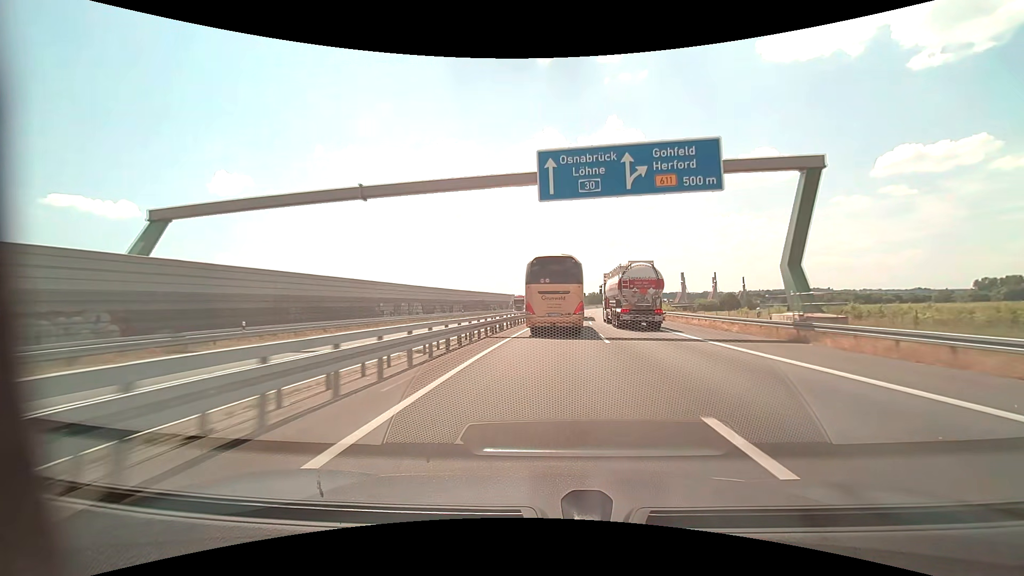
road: motorway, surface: asphalt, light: Day
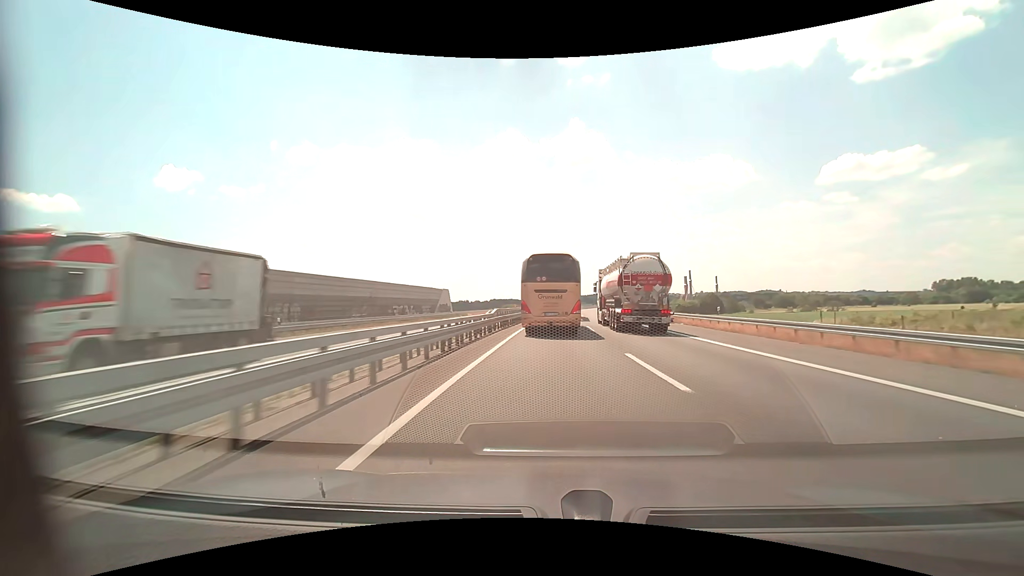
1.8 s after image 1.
(+1.7, +46.7) m; +4°
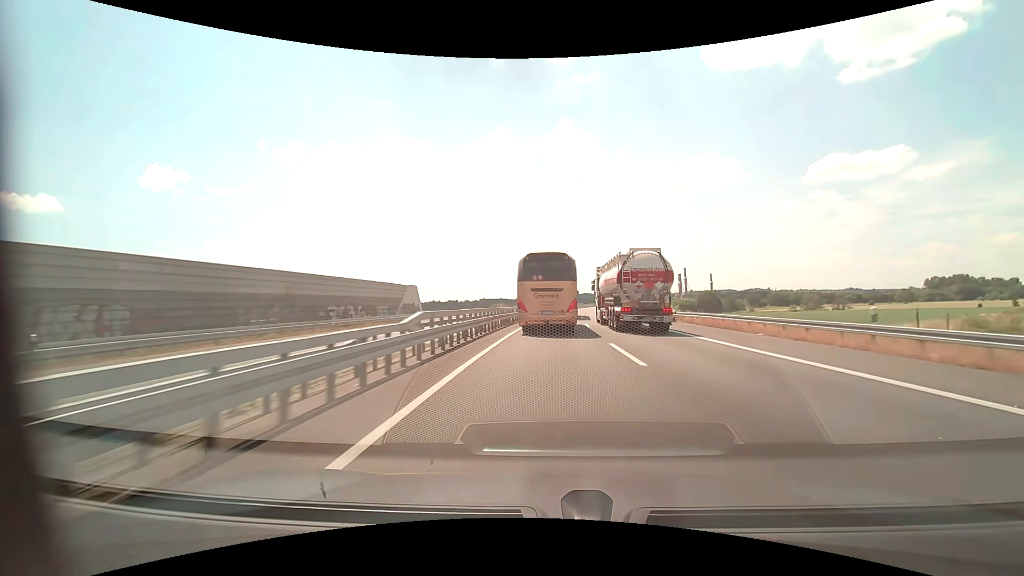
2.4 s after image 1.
(+0.2, +15.2) m; +1°
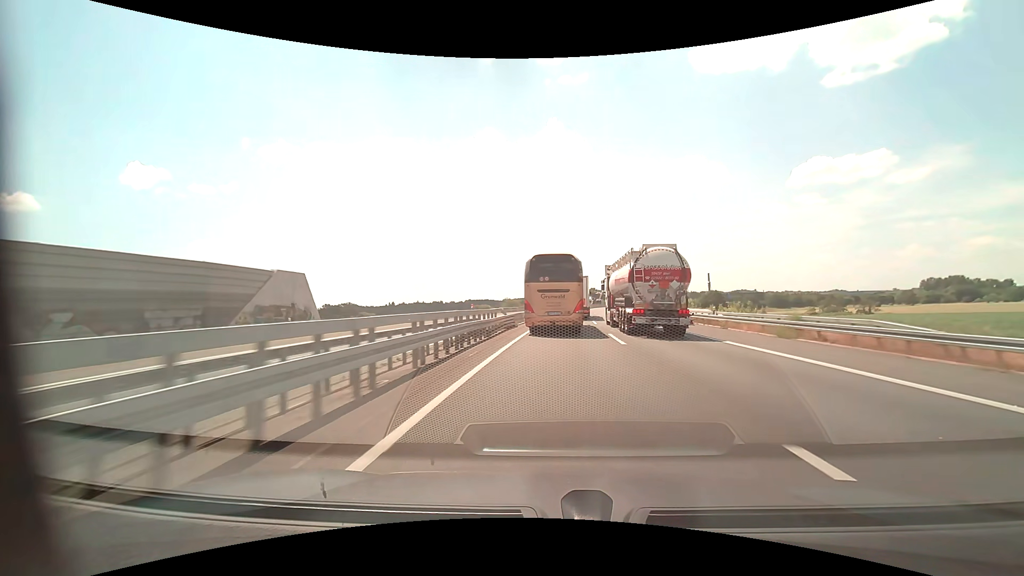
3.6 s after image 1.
(+0.4, +30.1) m; +1°
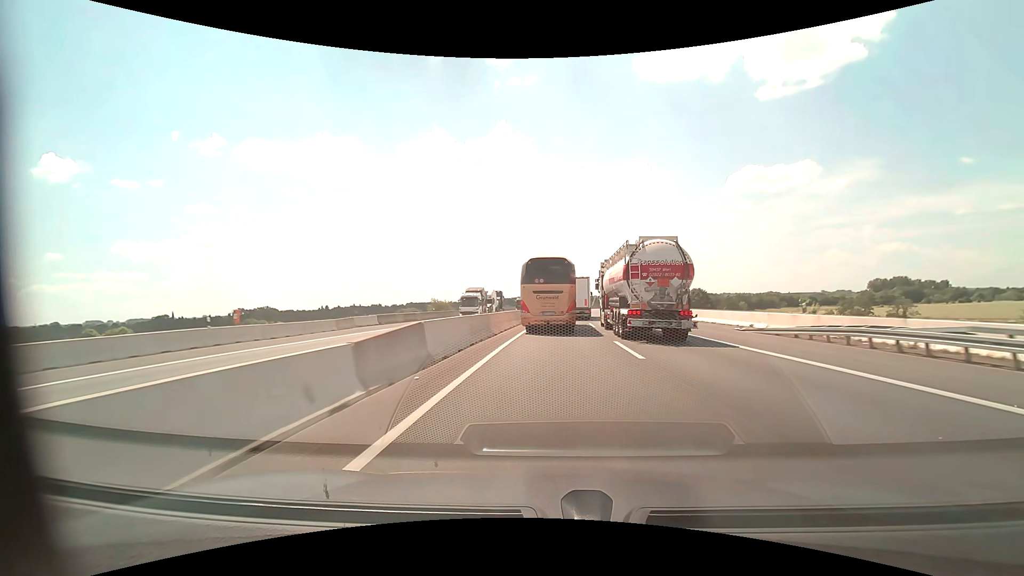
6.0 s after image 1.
(+3.2, +59.1) m; +6°
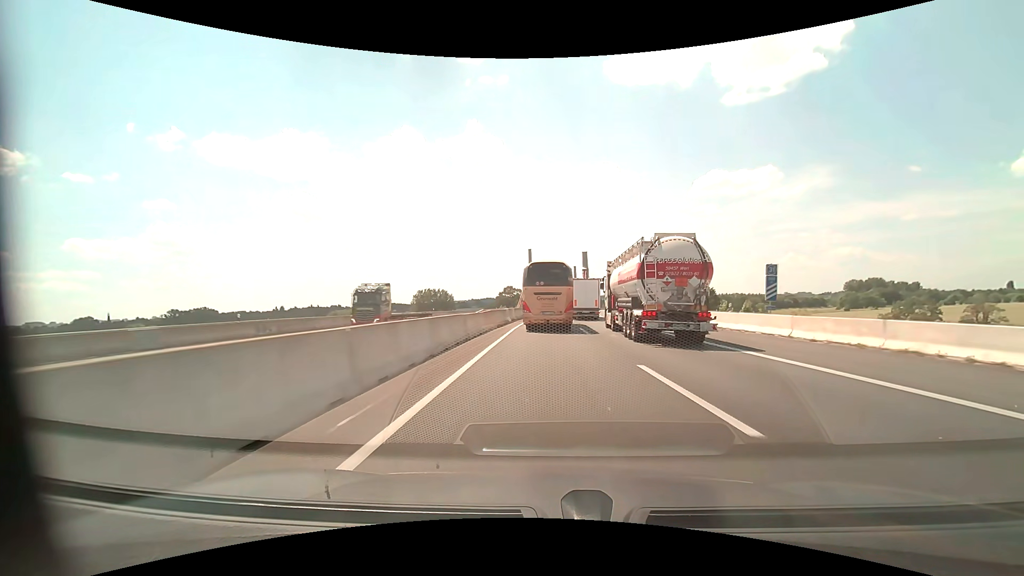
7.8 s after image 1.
(+1.3, +43.7) m; +3°
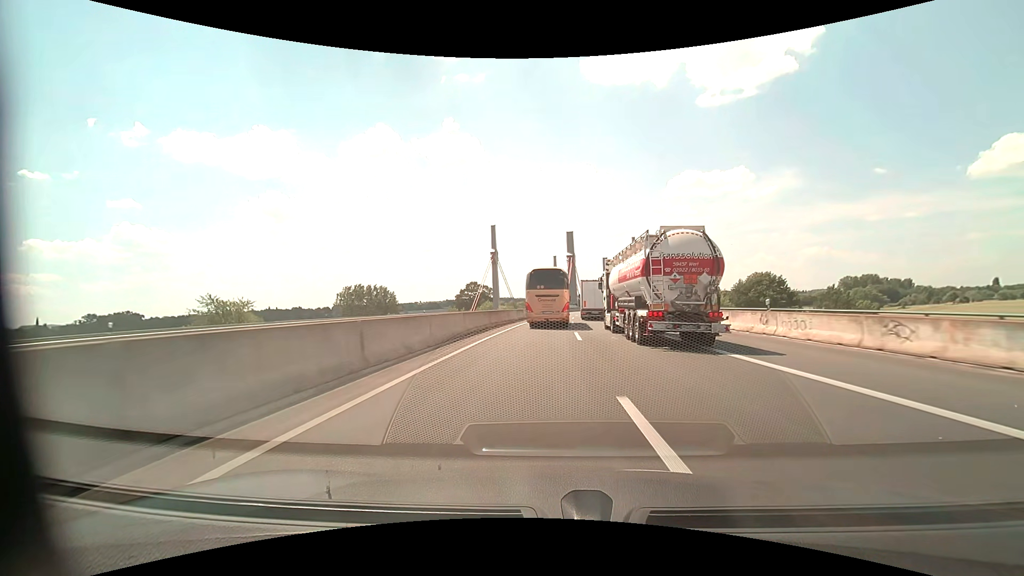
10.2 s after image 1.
(+1.8, +58.5) m; +3°
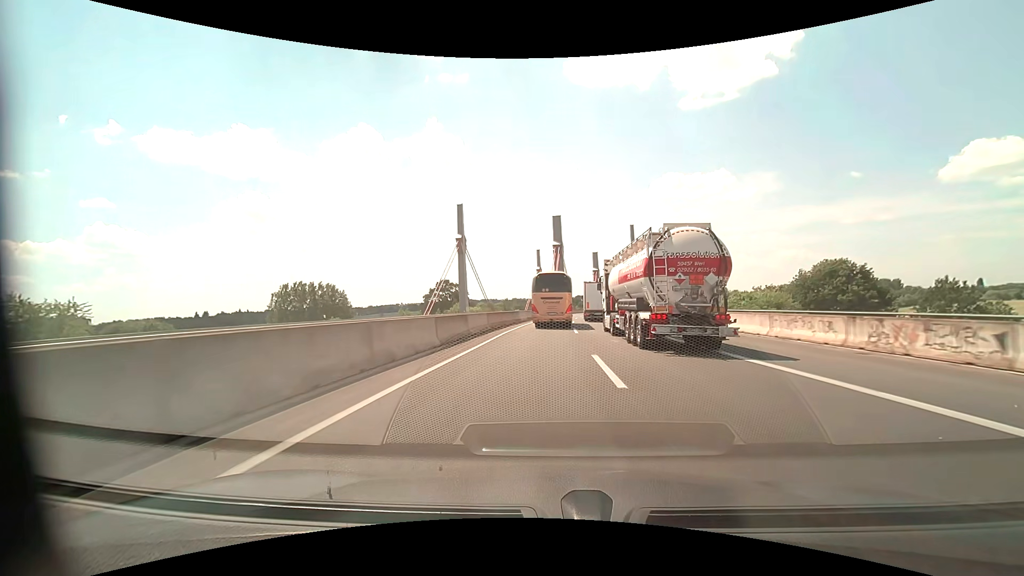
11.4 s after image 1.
(+0.5, +29.5) m; +2°
(0, +10) (0, +20) (0, +30) (+1, +40) (+1, +50) (+2, +60) (+3, +70) (+4, +80) (+5, +90) (+6, +100) m
